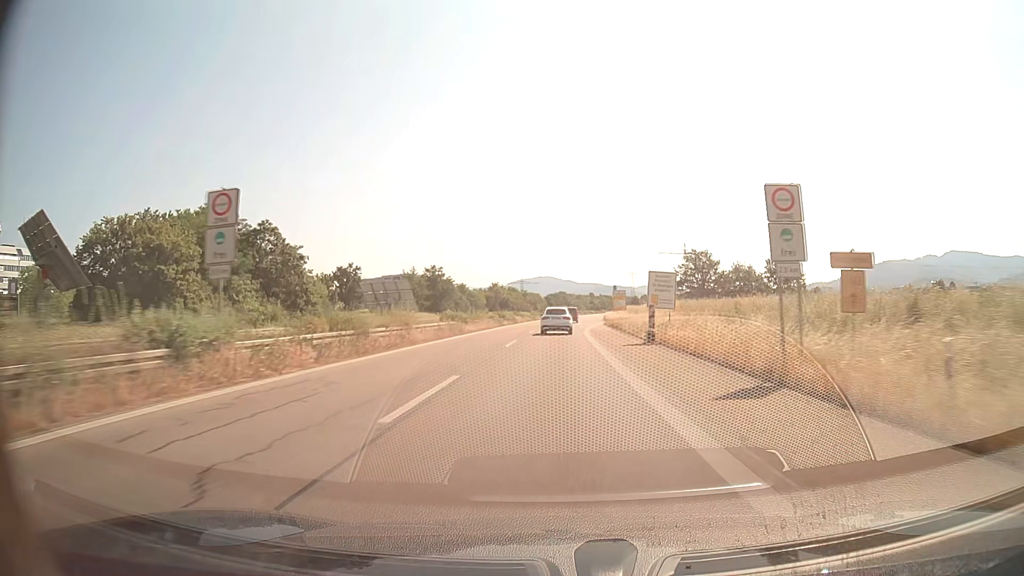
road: trunk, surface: asphalt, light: Day
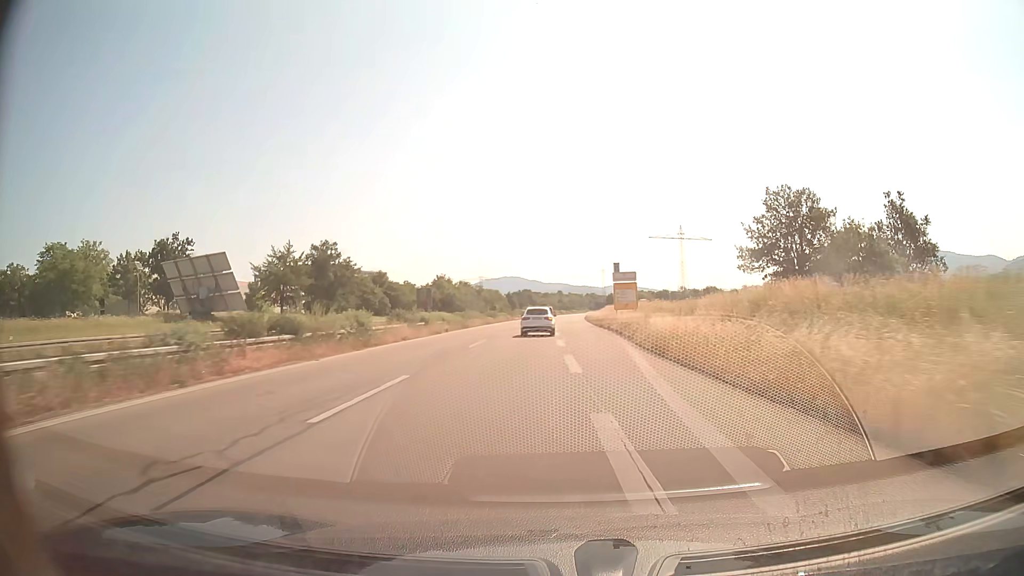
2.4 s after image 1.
(+1.2, +54.2) m; +3°
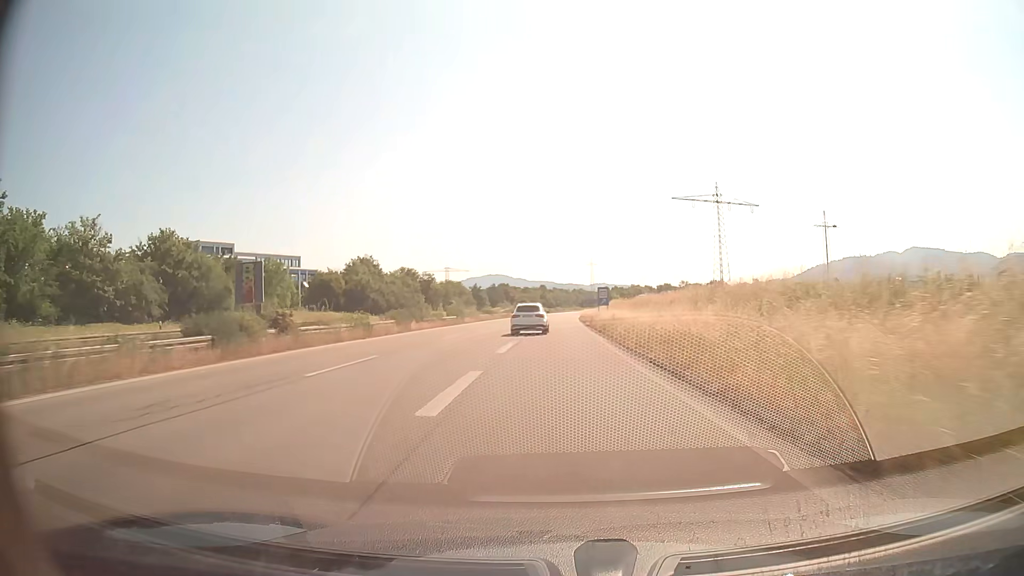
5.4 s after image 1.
(+1.4, +66.5) m; +1°
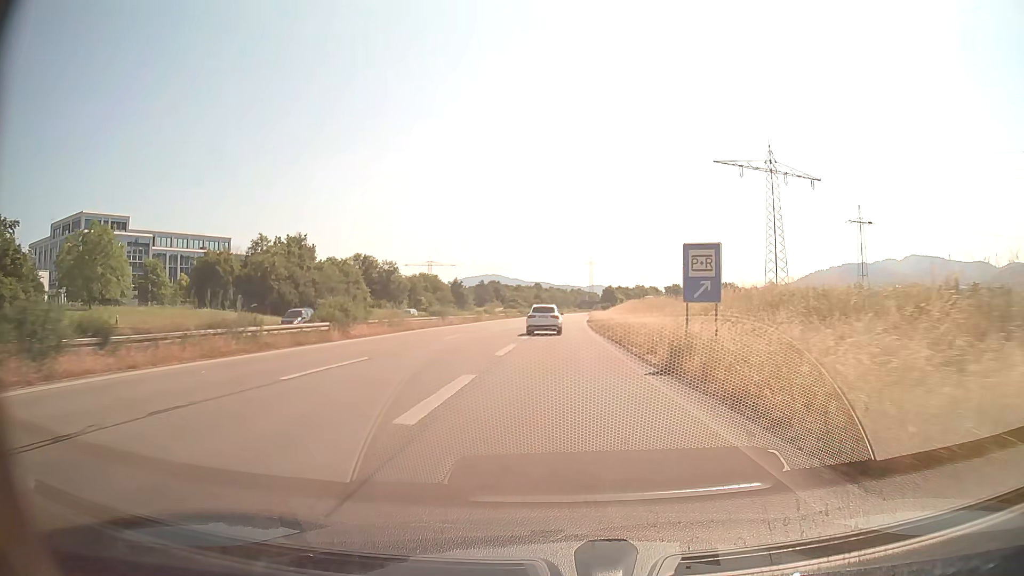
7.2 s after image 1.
(+0.2, +36.9) m; +1°
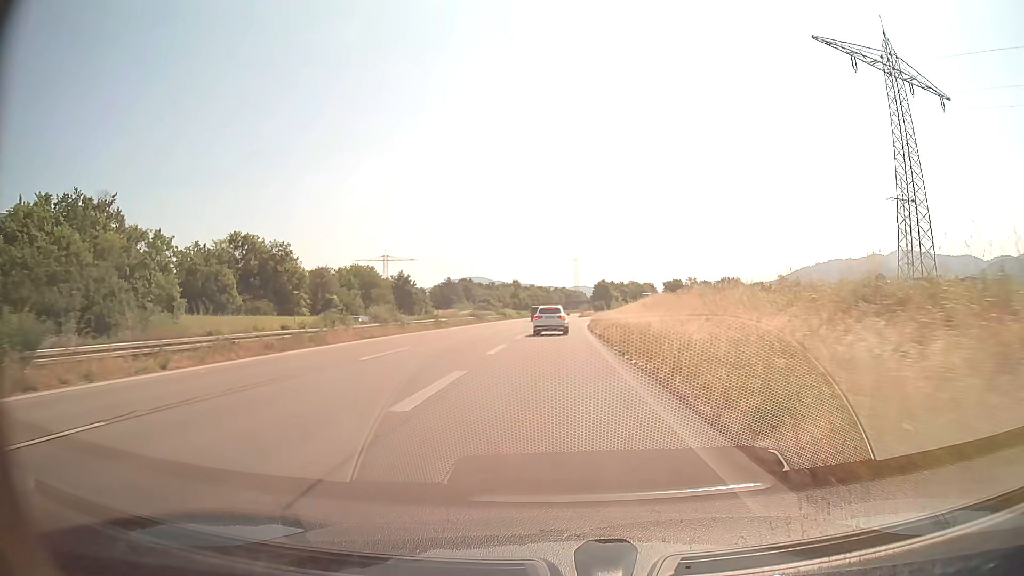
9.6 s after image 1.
(+0.8, +47.3) m; +1°
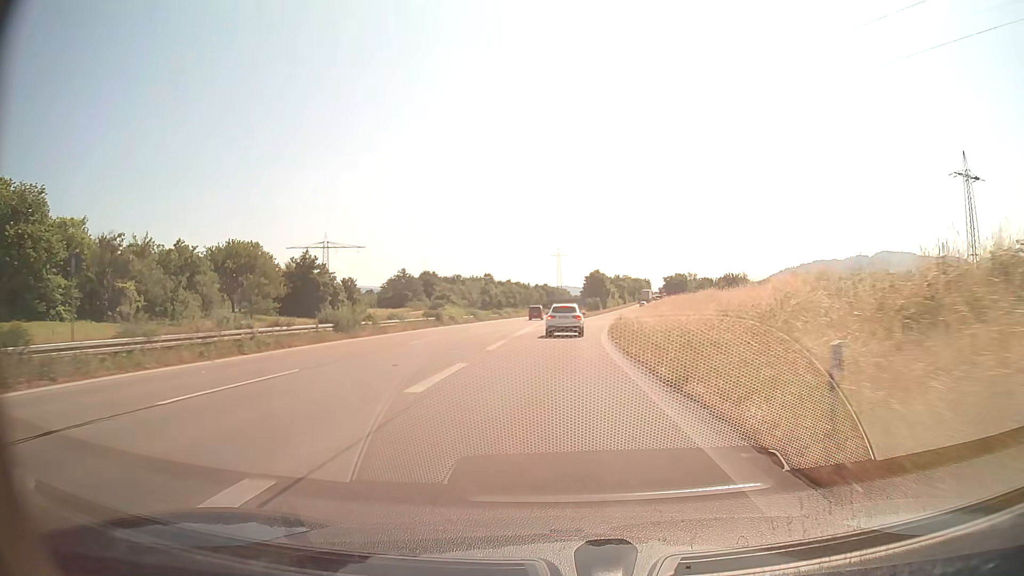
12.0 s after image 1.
(+0.5, +46.2) m; +2°
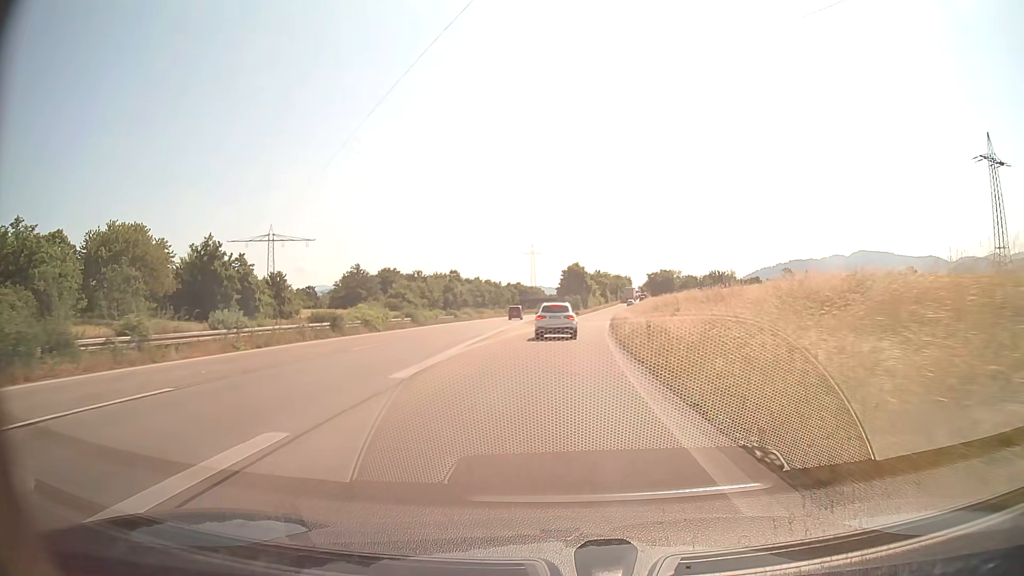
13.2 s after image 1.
(+0.4, +22.1) m; +2°
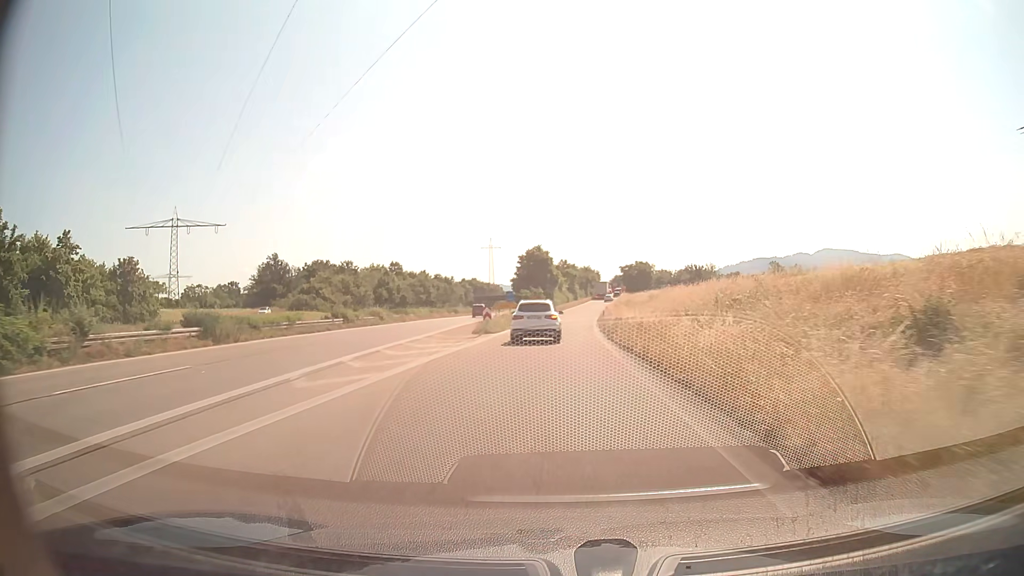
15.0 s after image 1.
(+0.7, +30.8) m; +3°
(0, +10) (0, +20) (+1, +30) (+1, +40) (+1, +50) (+2, +60) (+3, +70) (+4, +80) (+5, +90) (+6, +100) m
